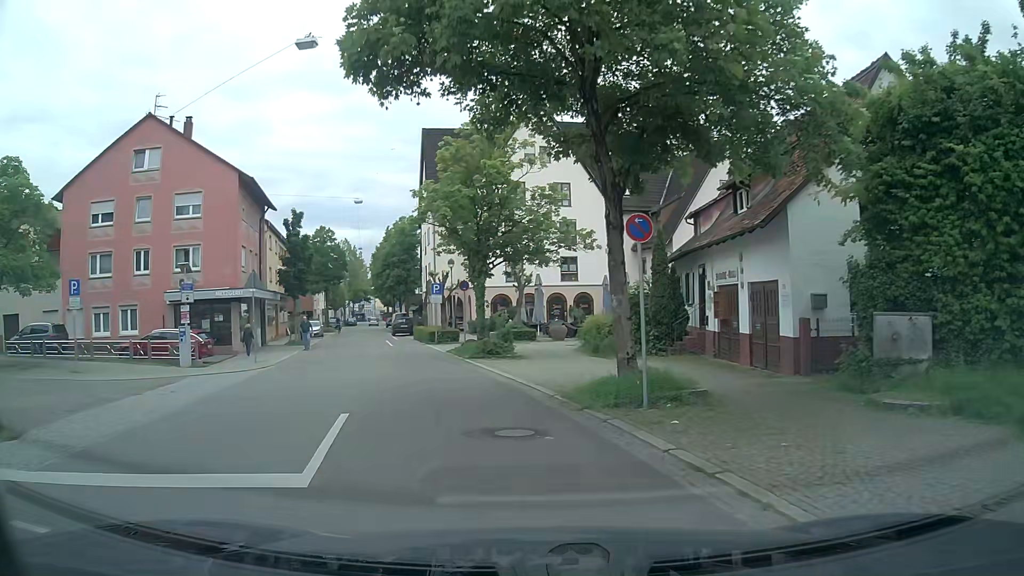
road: residential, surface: asphalt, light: Day
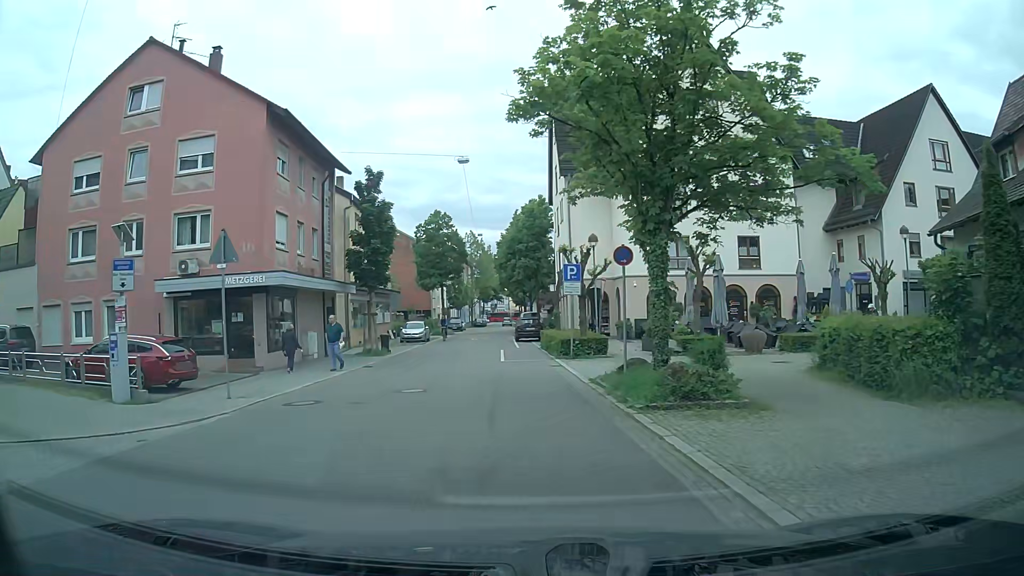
(-1.3, +12.7) m; -12°
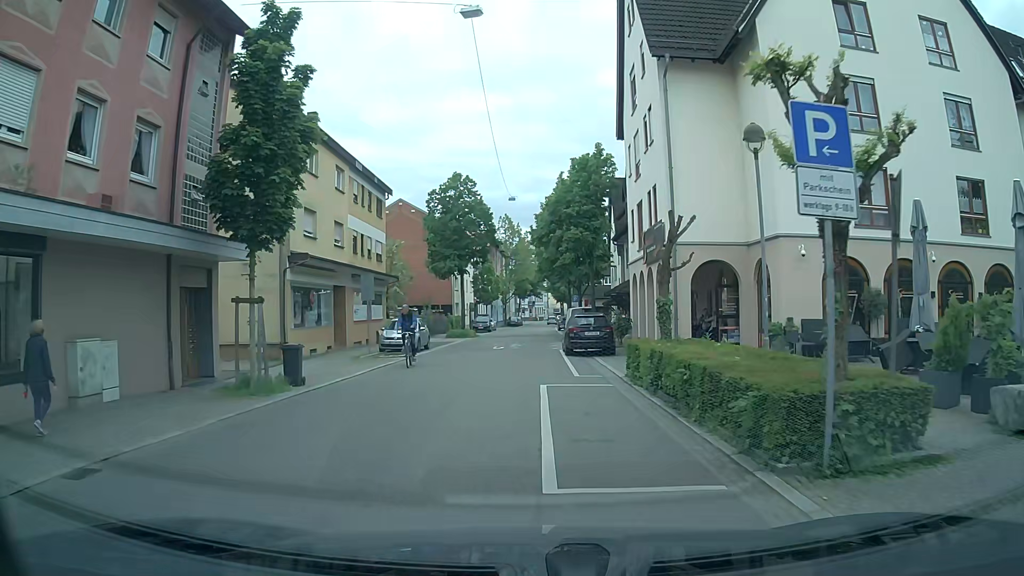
(-0.7, +17.5) m; -3°
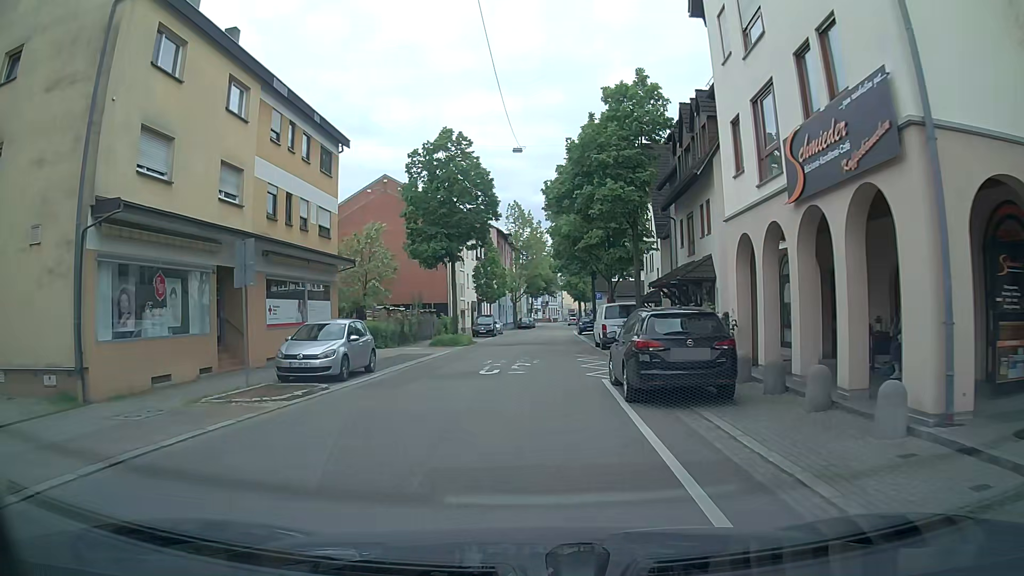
(-0.1, +13.3) m; -2°
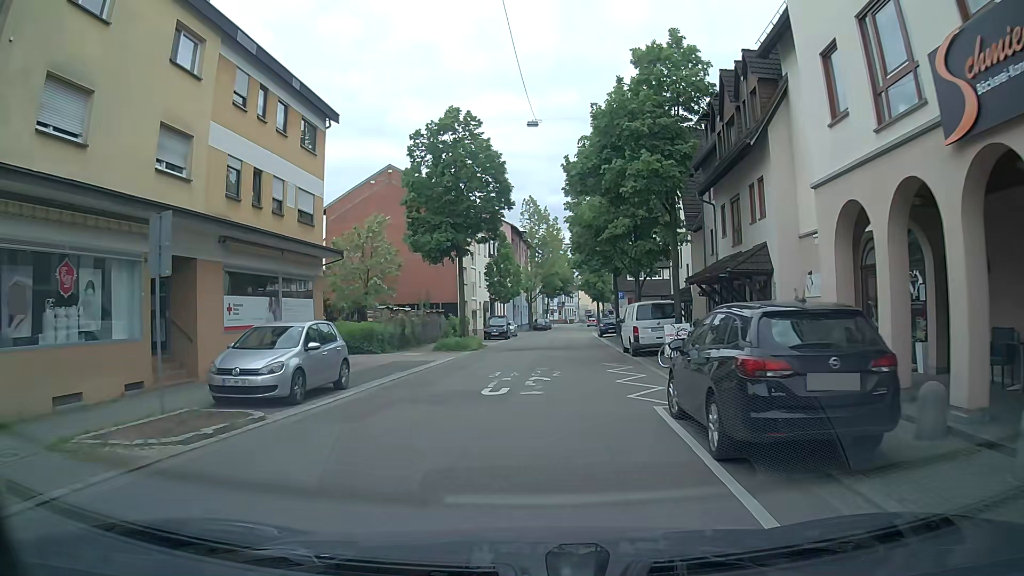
(0.0, +4.4) m; -1°
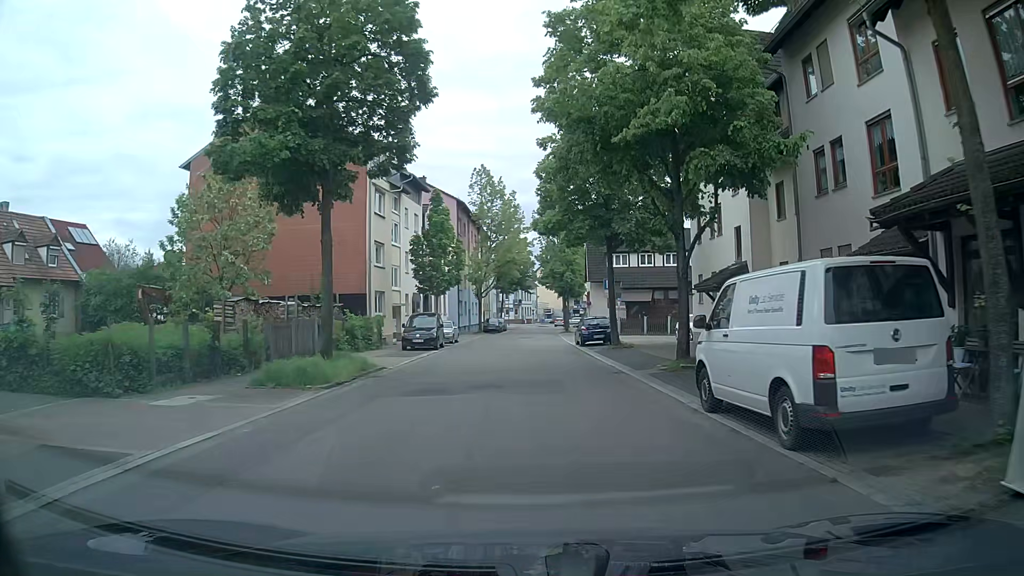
(+0.6, +17.9) m; +4°
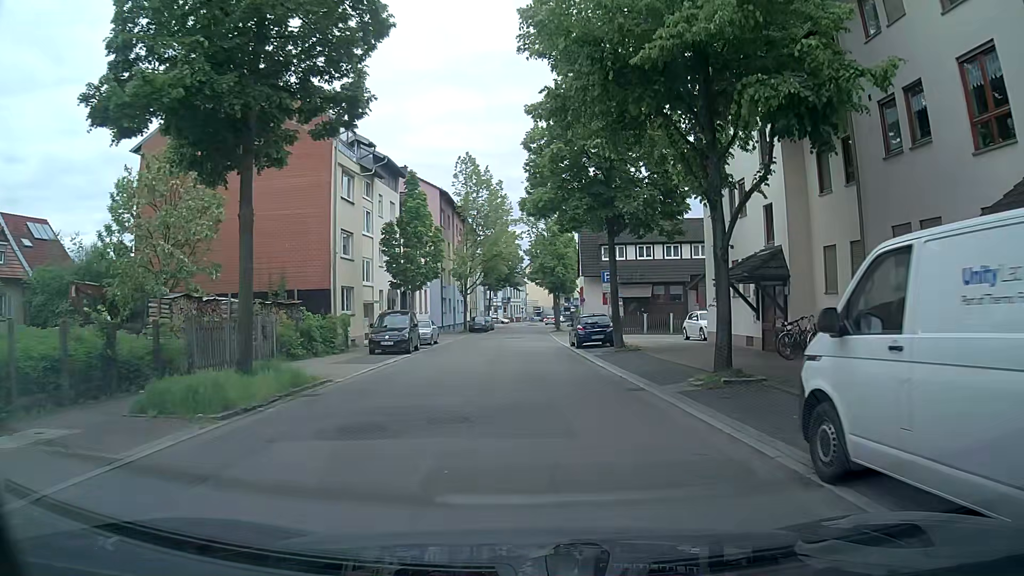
(0.0, +4.6) m; 0°
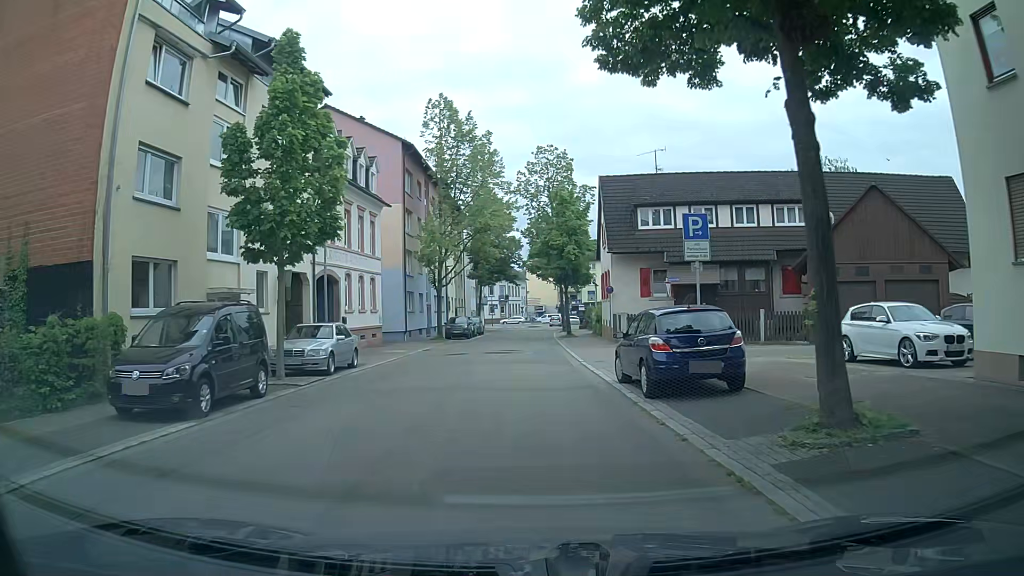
(+0.2, +18.1) m; 0°
(0, +10) (0, +20) (0, +30) (+1, +40) (+1, +50) (+1, +60) (+2, +70) (+2, +80) (+3, +90) (+4, +100) m
